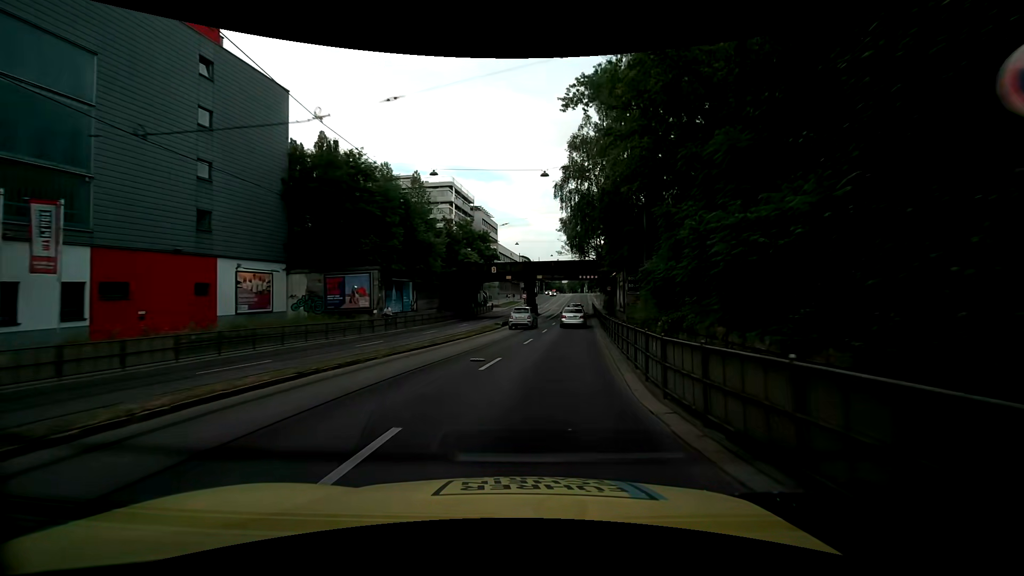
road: primary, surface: asphalt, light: Day
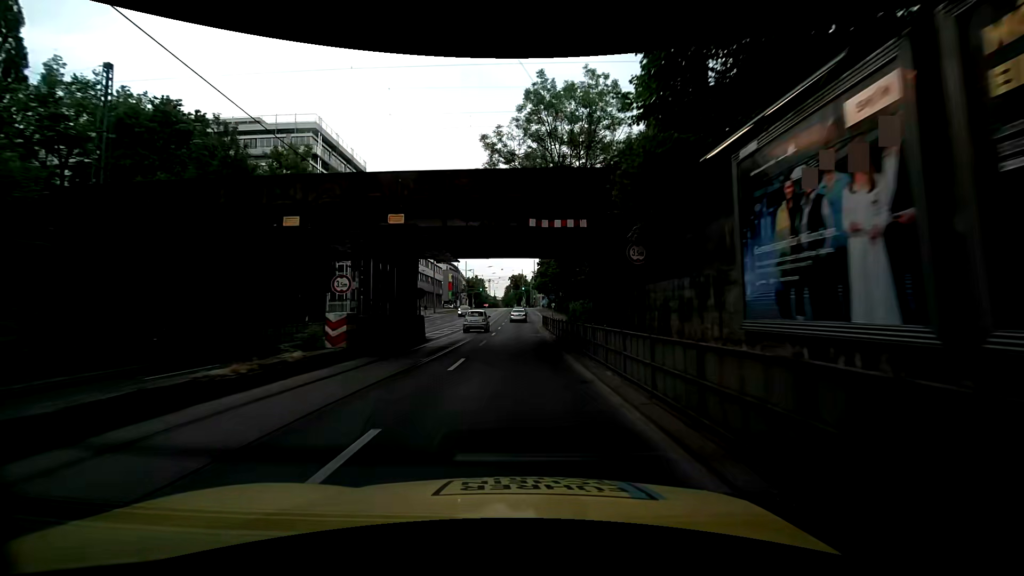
(+4.0, +36.2) m; +8°
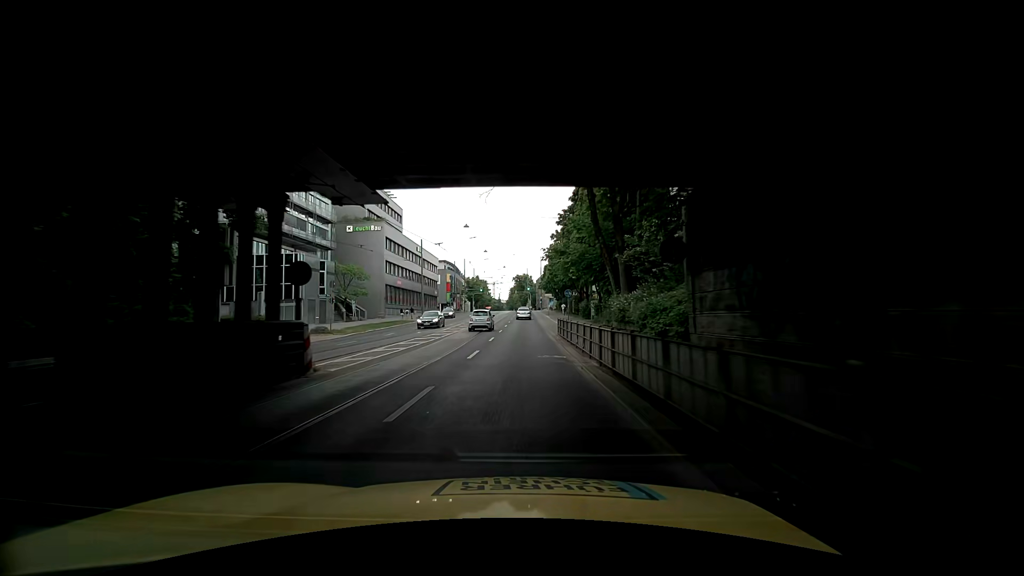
(+0.3, +14.7) m; 0°
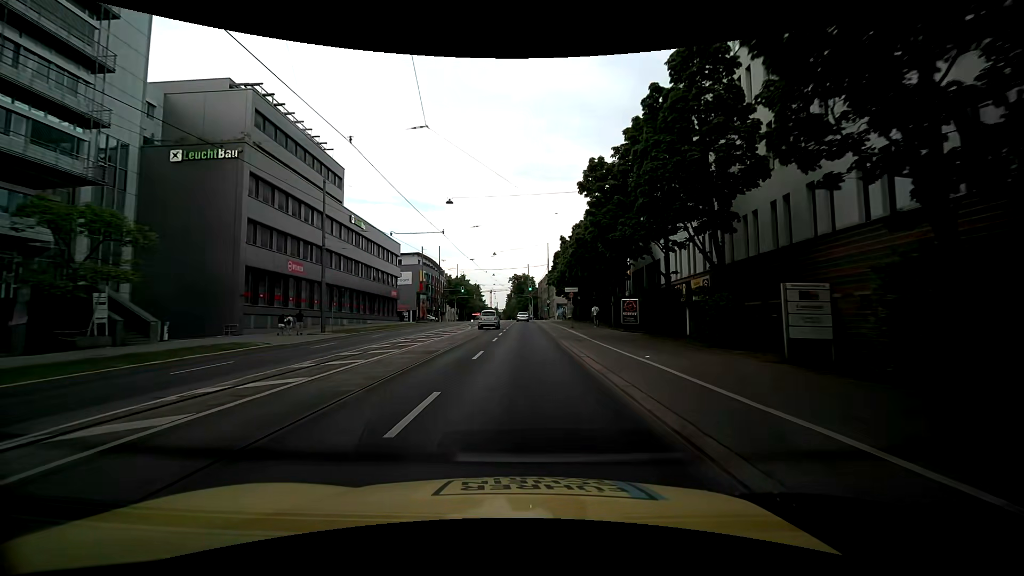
(+0.1, +37.3) m; +1°
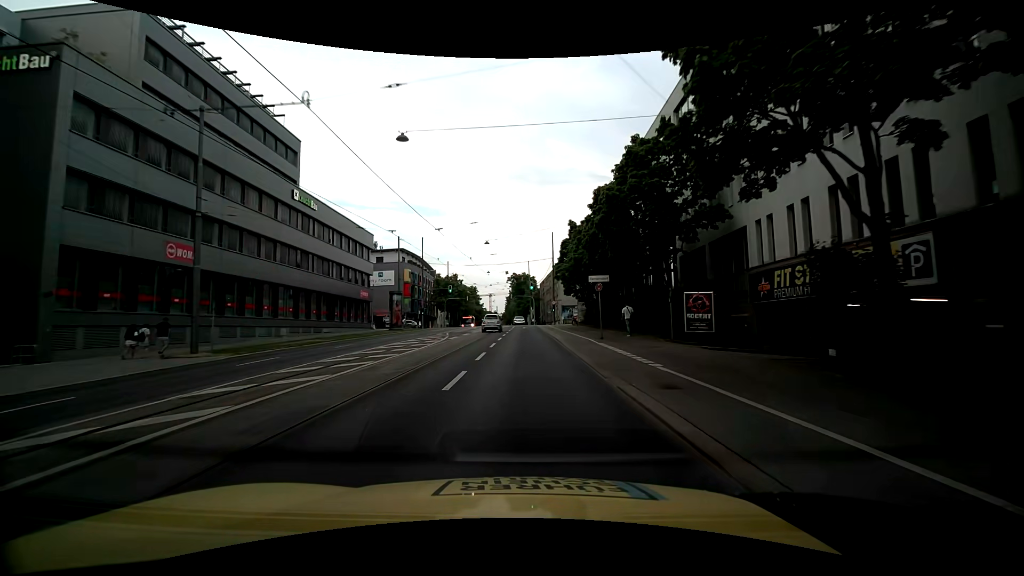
(-0.2, +14.7) m; -1°
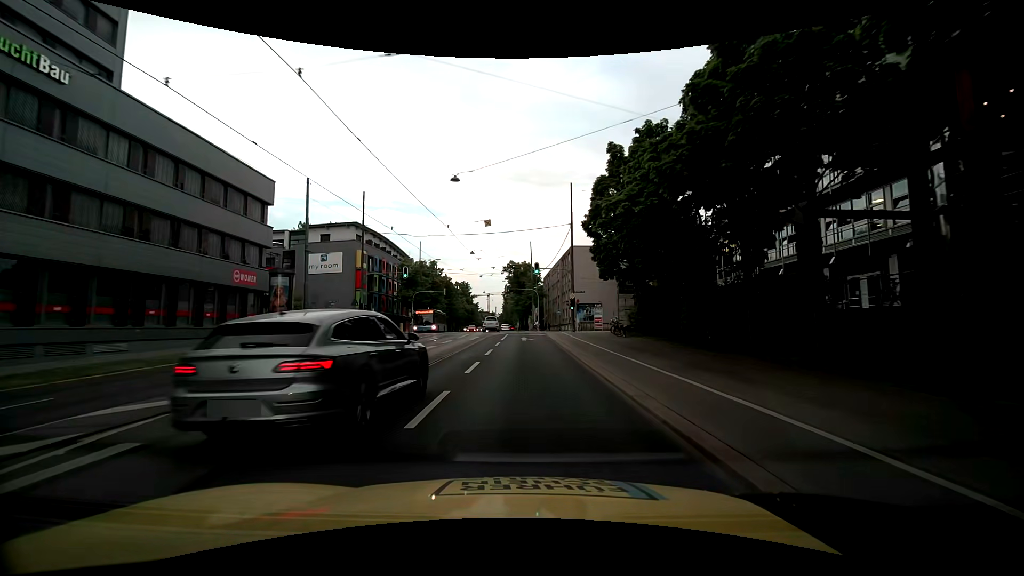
(+0.3, +27.2) m; 0°
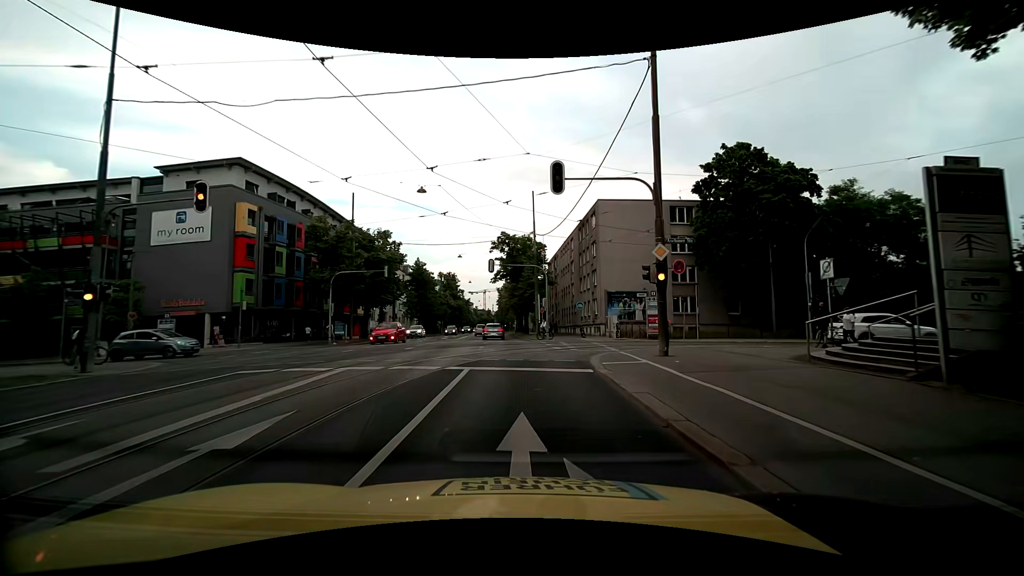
(+0.2, +28.0) m; +1°
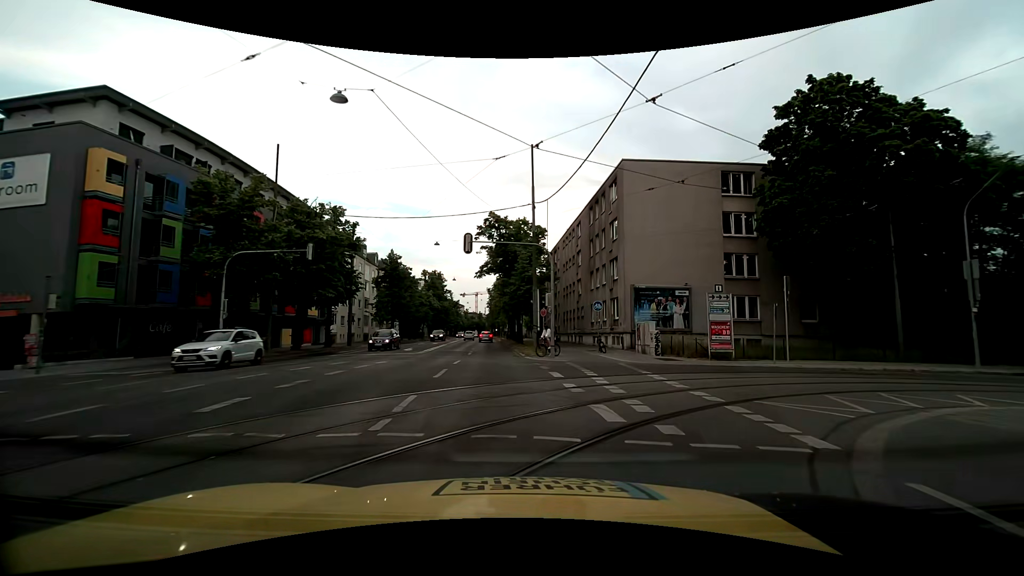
(-0.1, +13.0) m; -1°
(+2, +10) (+10, +16) (+20, +16) (+30, +16) (+40, +17) (+50, +17) (+60, +17) (+70, +17) (+80, +17) (+90, +17) m
